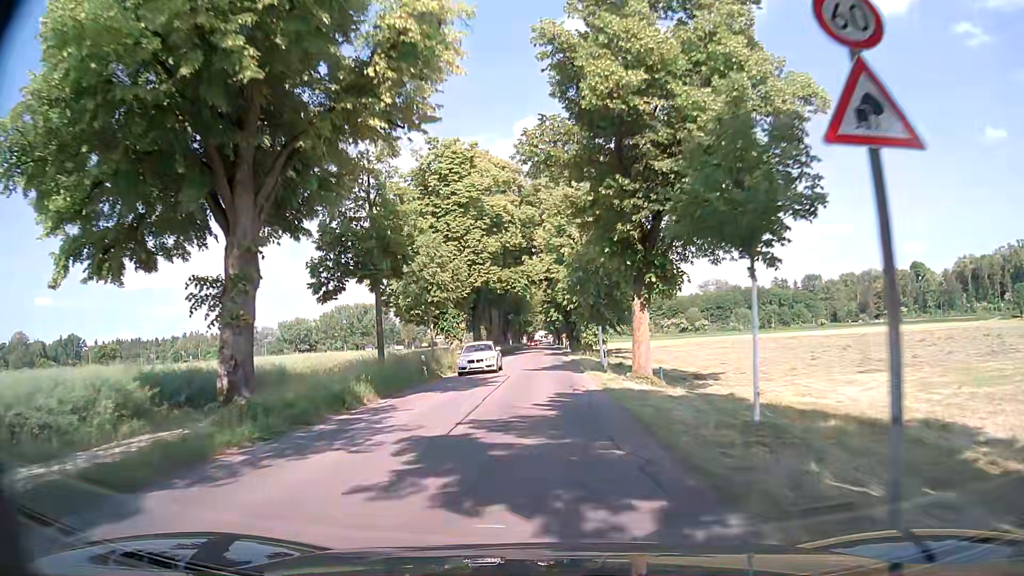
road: tertiary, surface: asphalt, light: Day
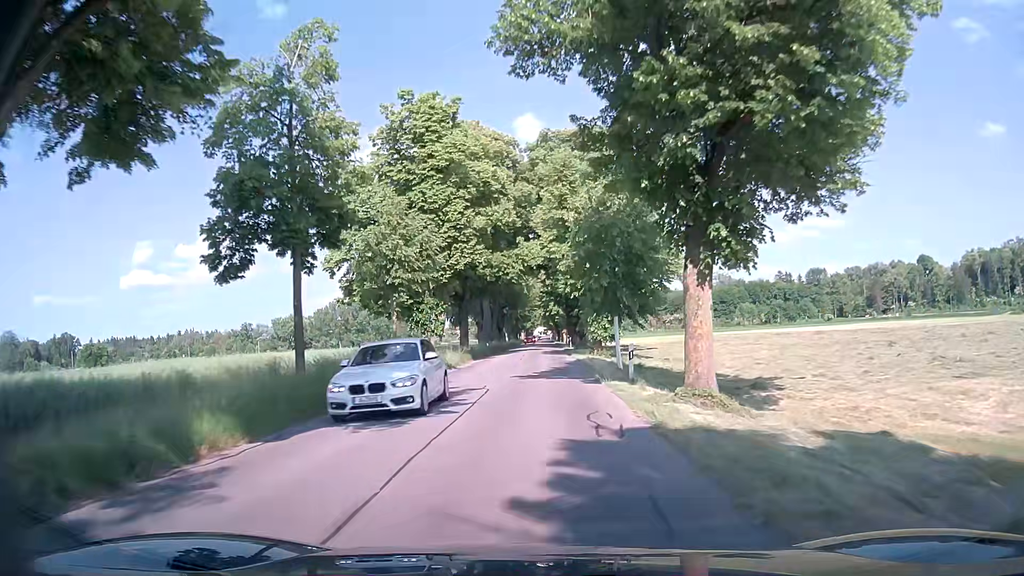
(0.0, +8.9) m; +1°
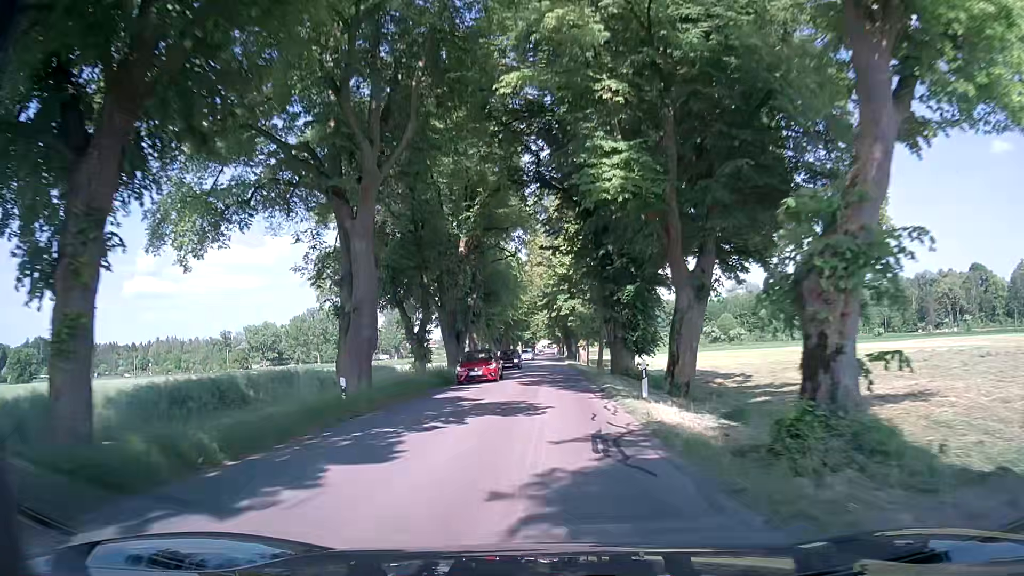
(-0.6, +45.5) m; -1°
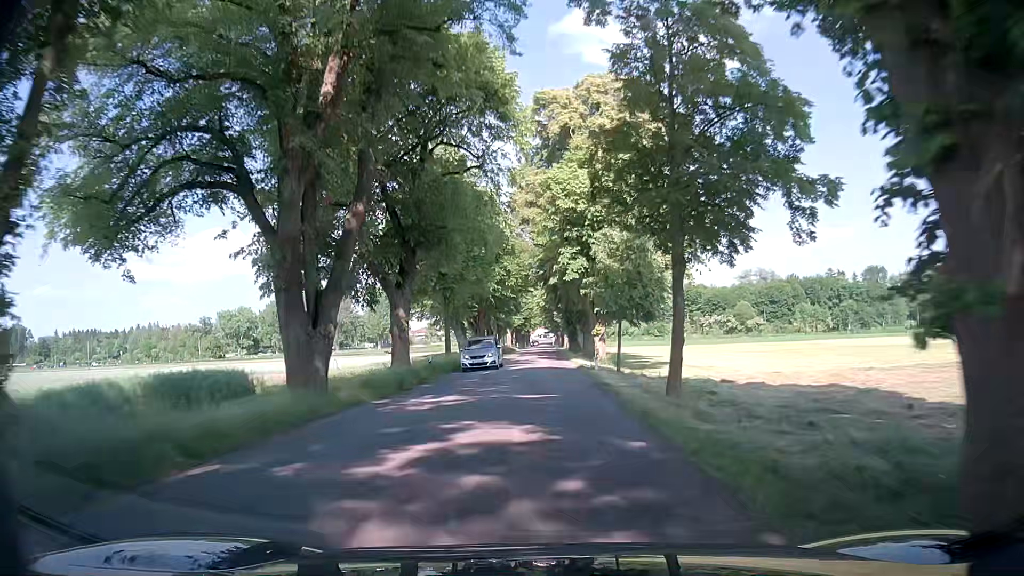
(0.0, +27.5) m; 0°
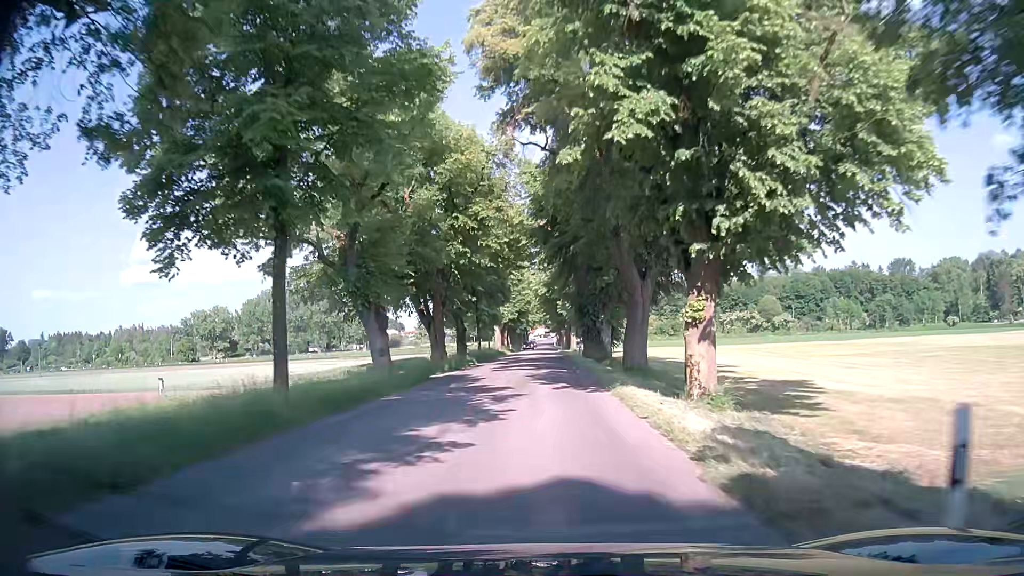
(-0.1, +27.5) m; -1°
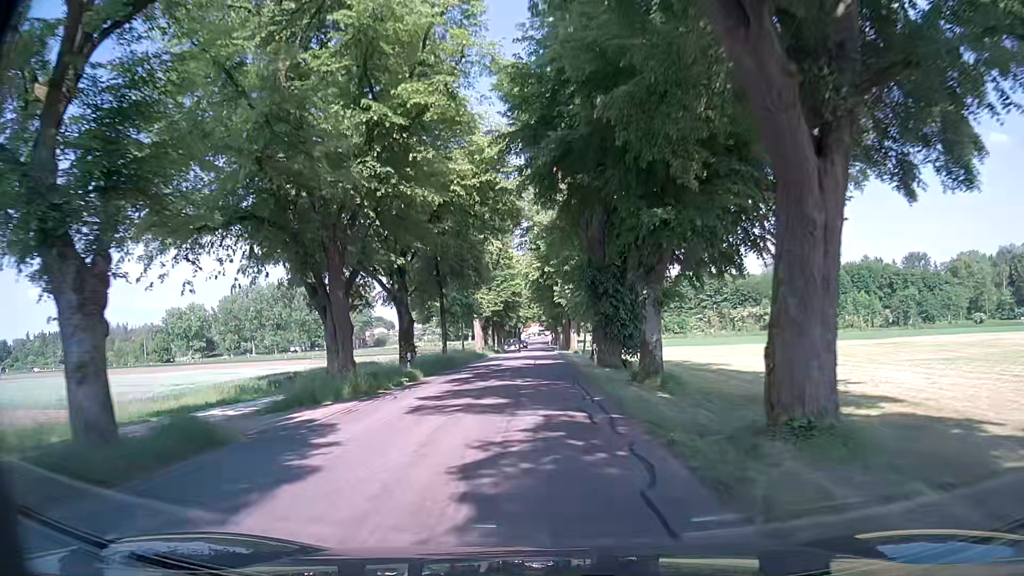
(+0.1, +18.3) m; 0°
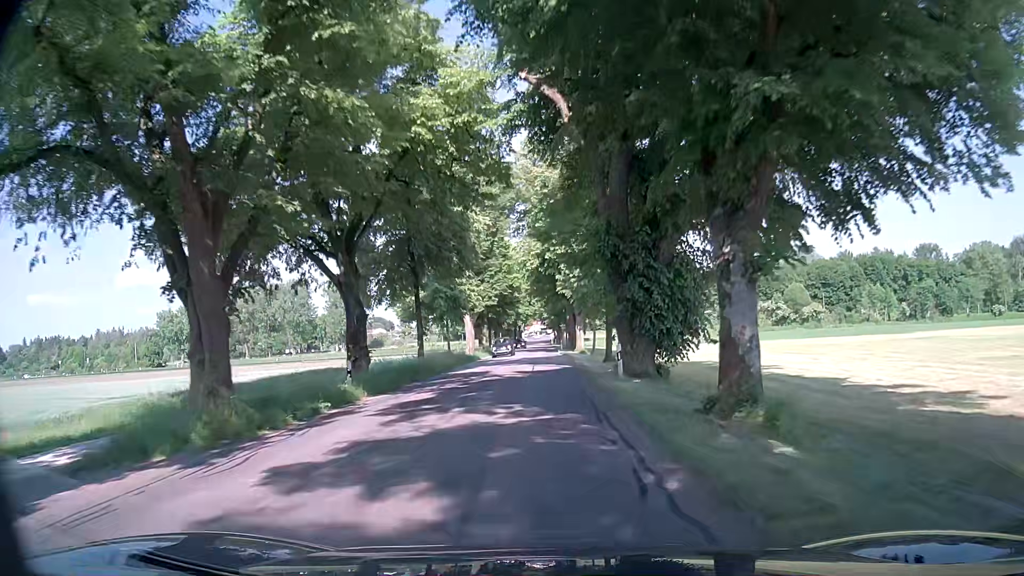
(+0.1, +9.0) m; 0°
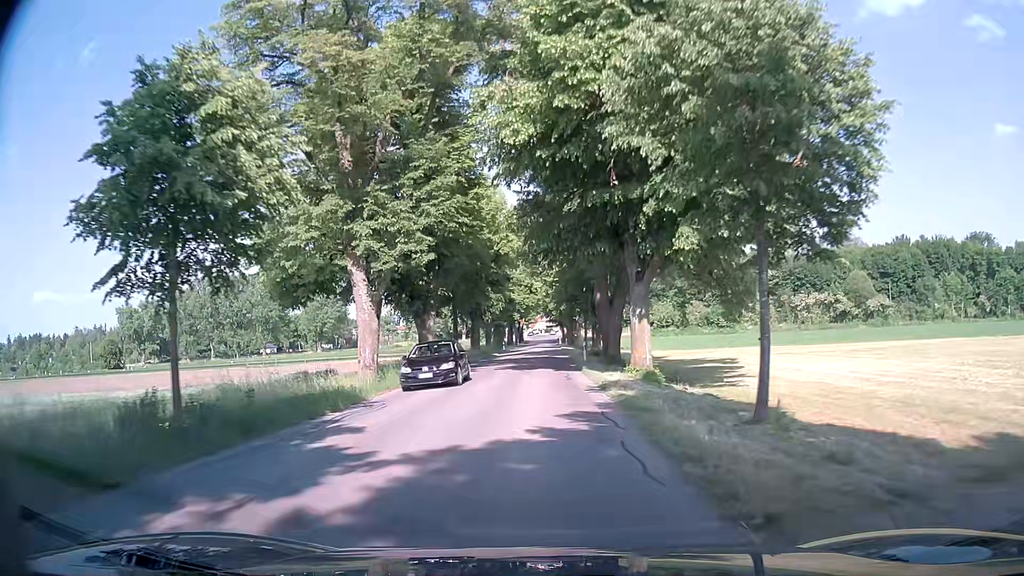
(+0.1, +35.4) m; 0°
(0, +10) (0, +20) (0, +30) (0, +40) (0, +50) (0, +60) (0, +70) (0, +80) (0, +90) (0, +100) m
